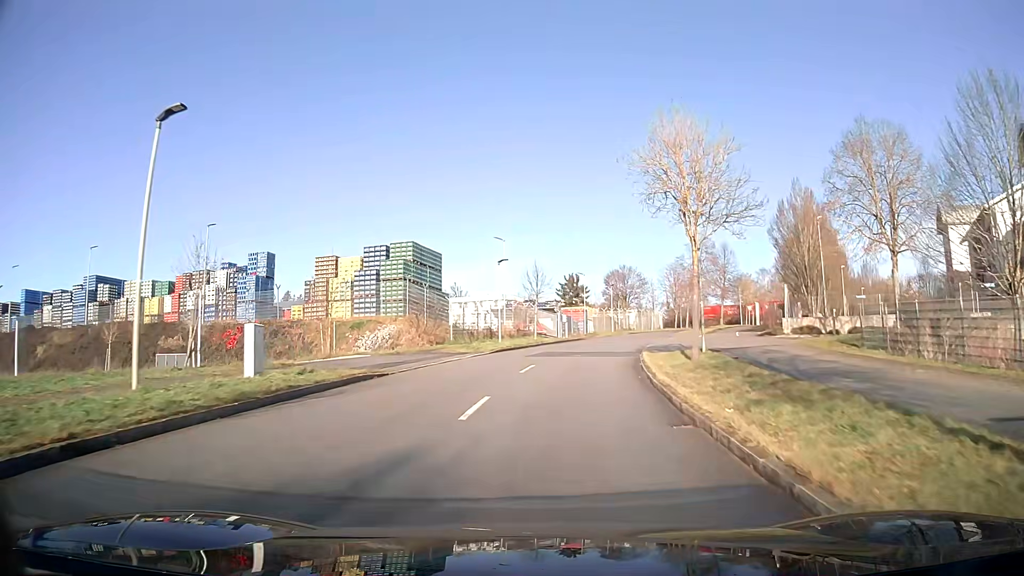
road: unclassified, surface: asphalt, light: Day
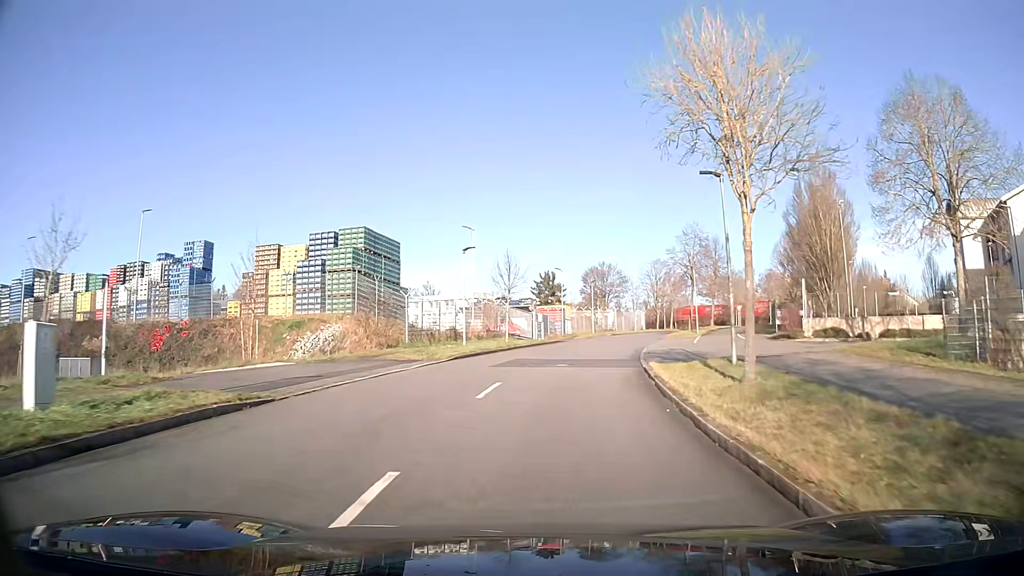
(+0.1, +6.4) m; +2°
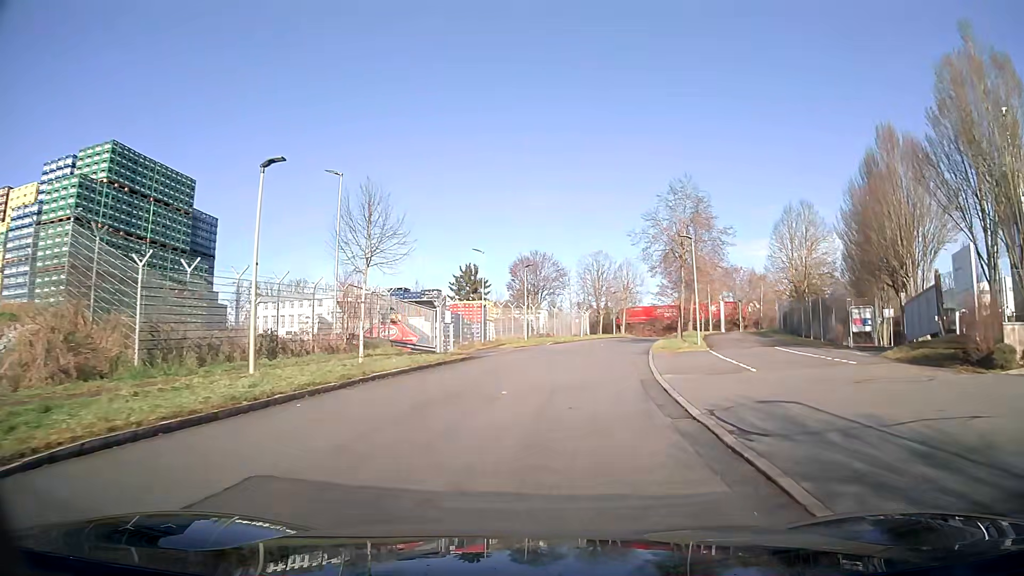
(+1.1, +19.0) m; +6°
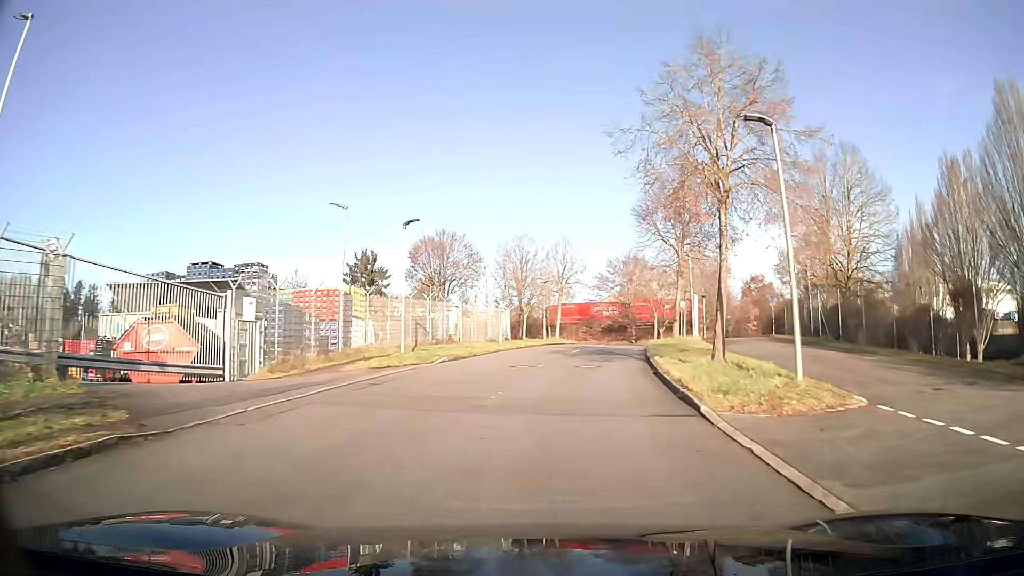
(+1.2, +18.8) m; +7°
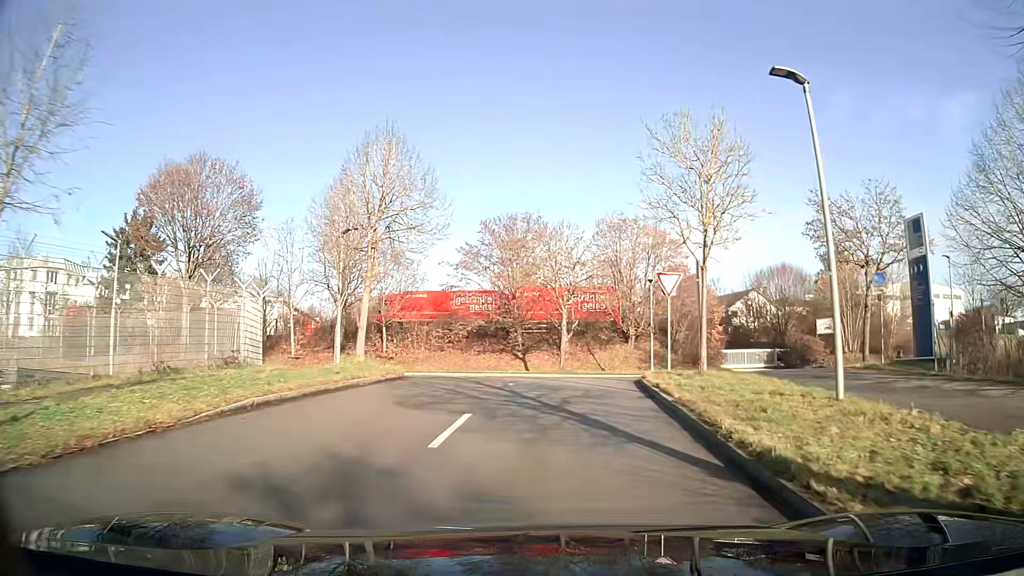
(+2.7, +29.2) m; +11°
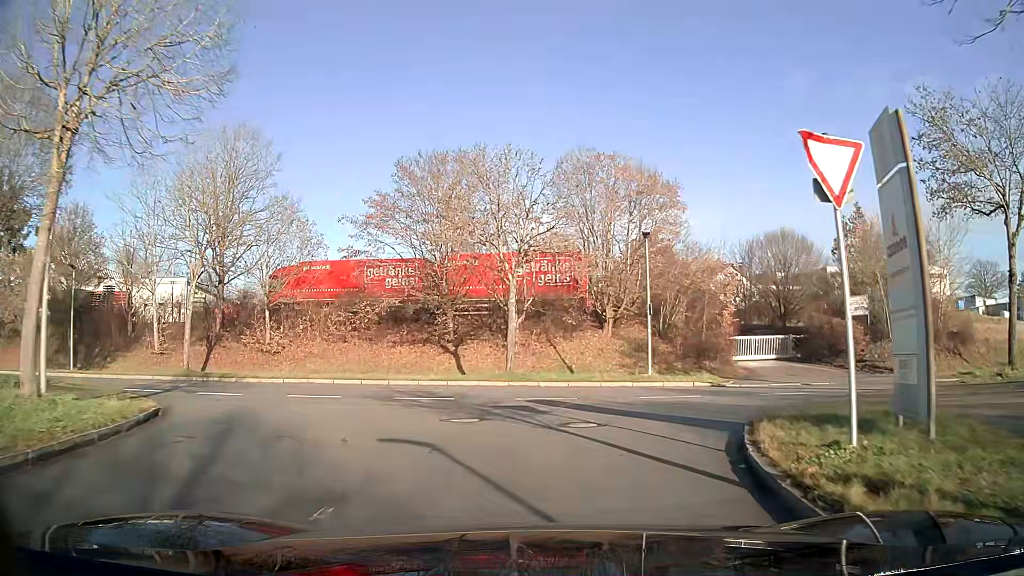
(+0.4, +13.4) m; +4°
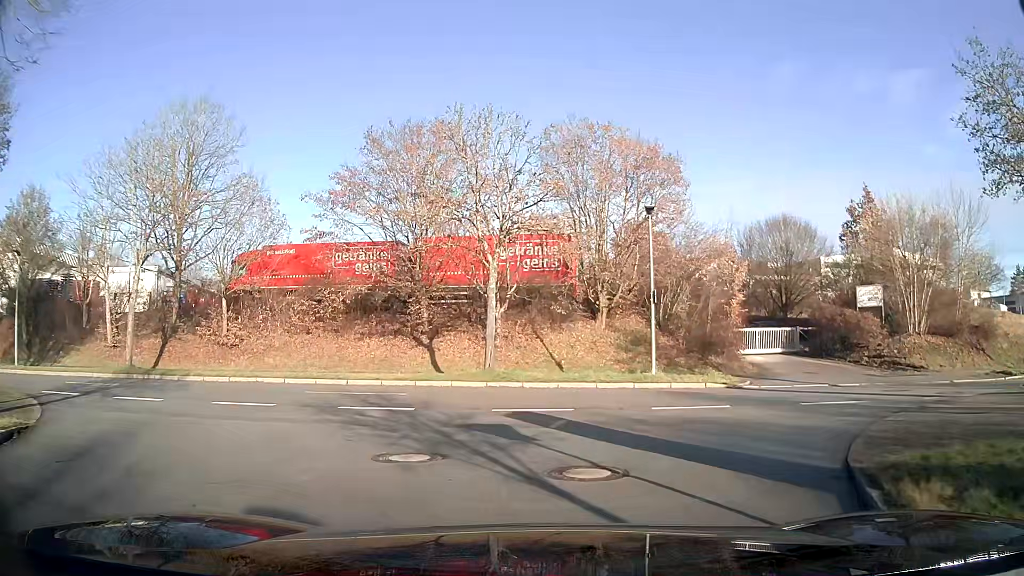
(0.0, +3.5) m; +1°
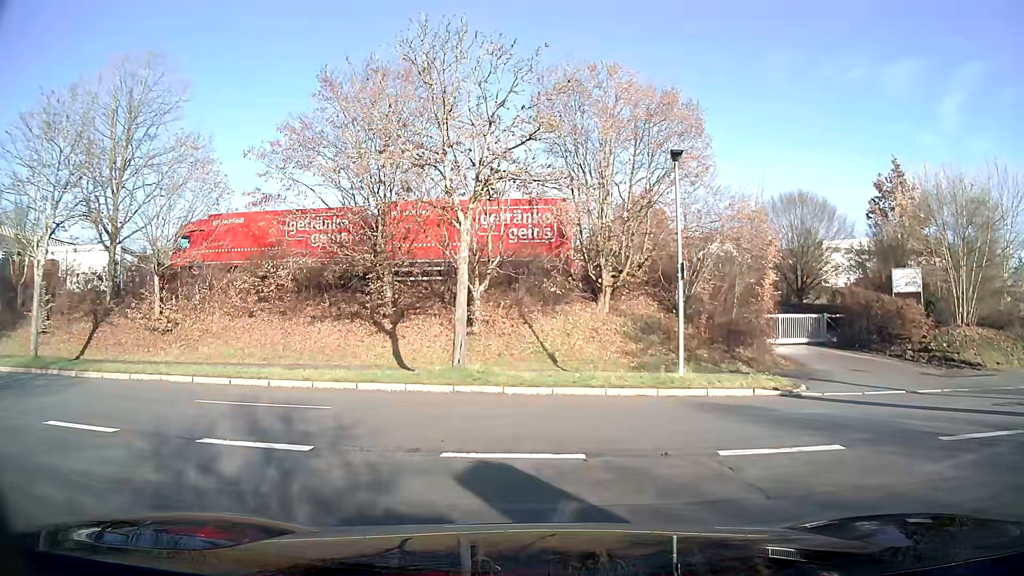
(0.0, +5.2) m; +1°
